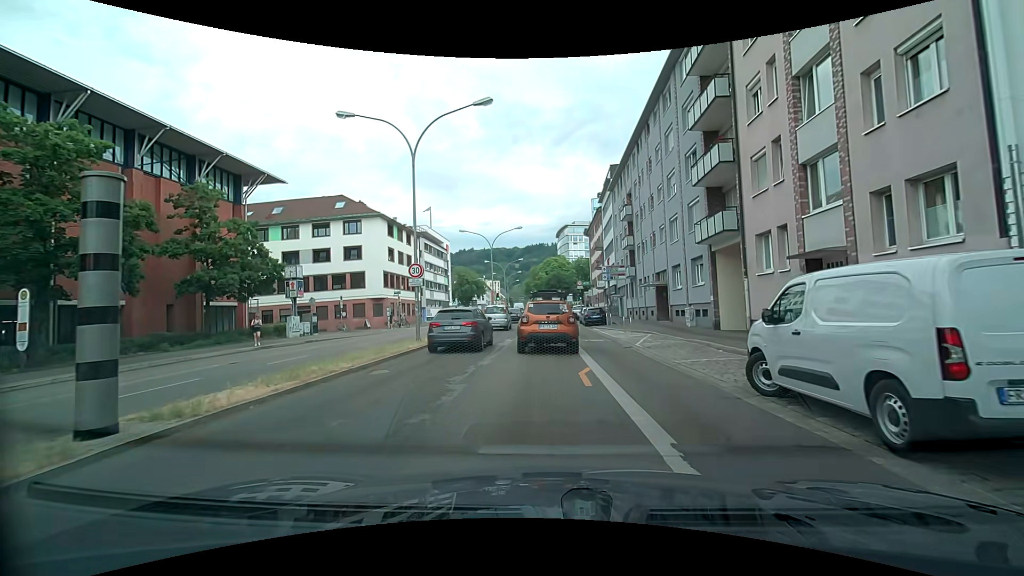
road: primary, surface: asphalt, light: Day
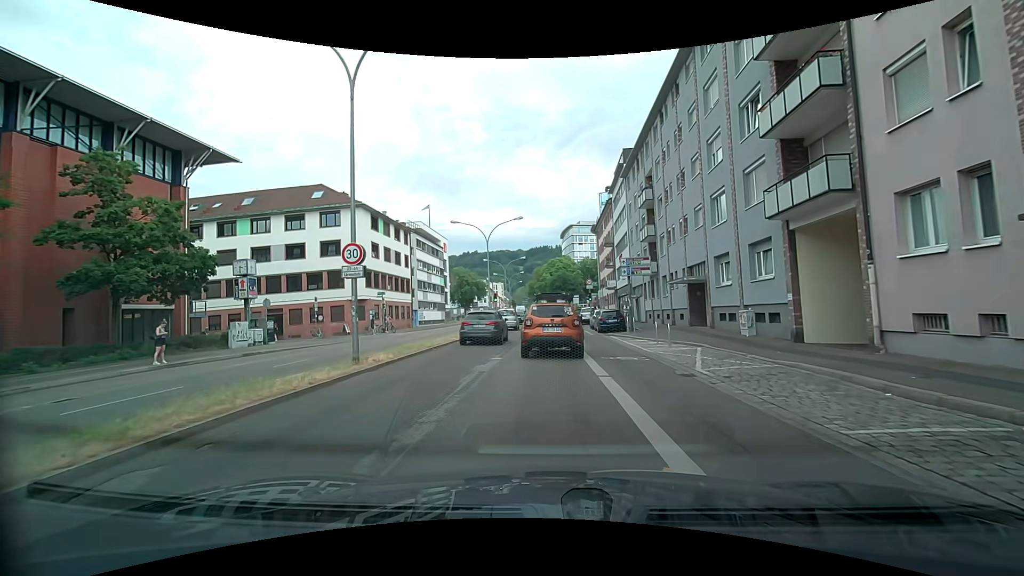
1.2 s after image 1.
(0.0, +7.2) m; 0°
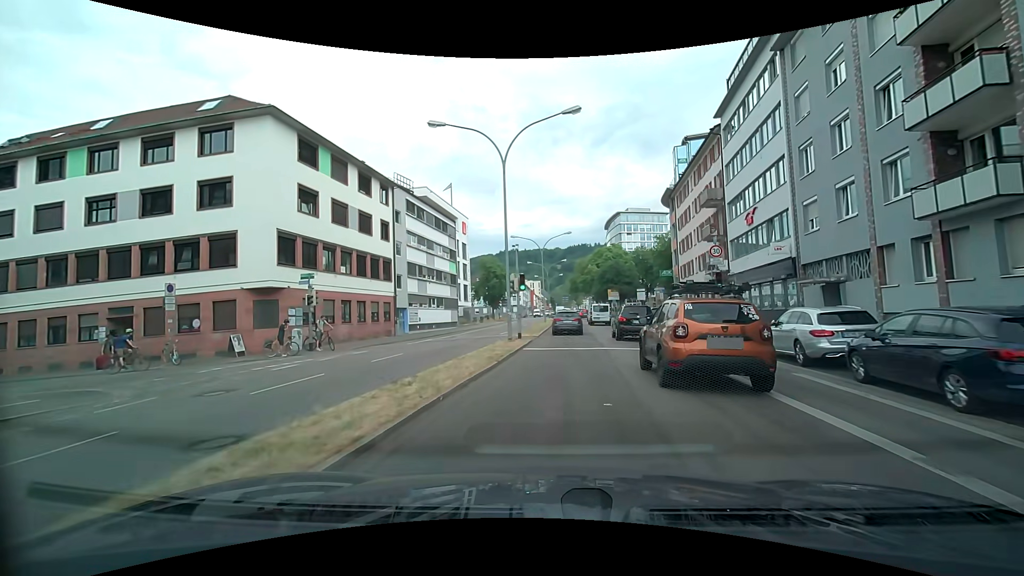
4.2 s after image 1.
(-2.0, +24.6) m; -5°
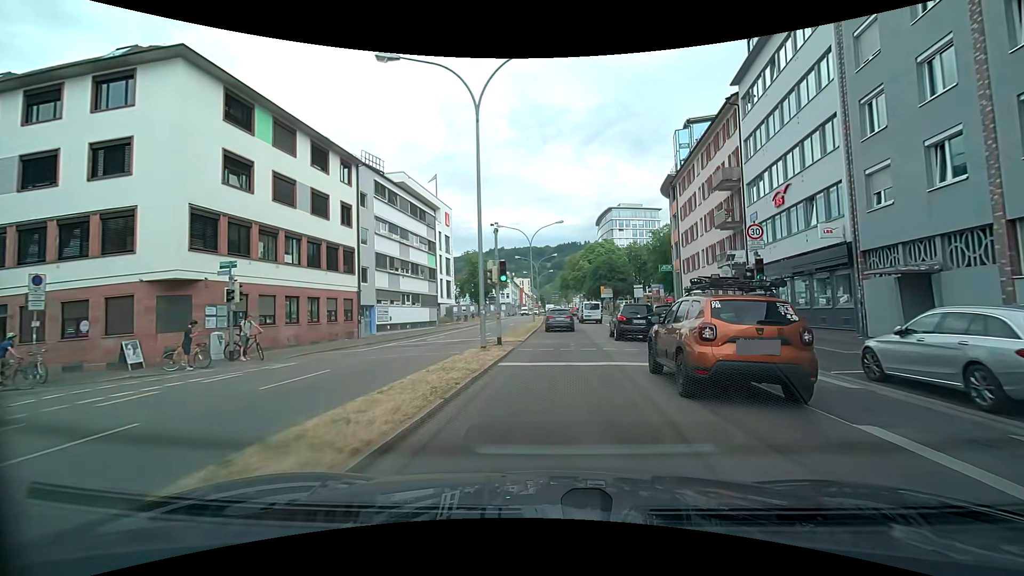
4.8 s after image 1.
(0.0, +5.7) m; +1°
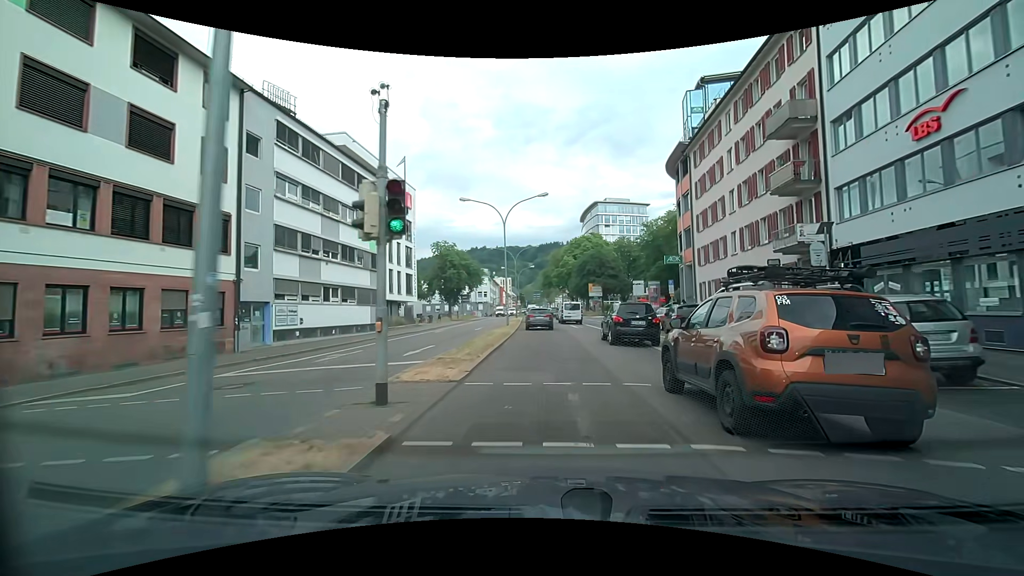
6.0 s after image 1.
(+0.2, +11.8) m; +2°
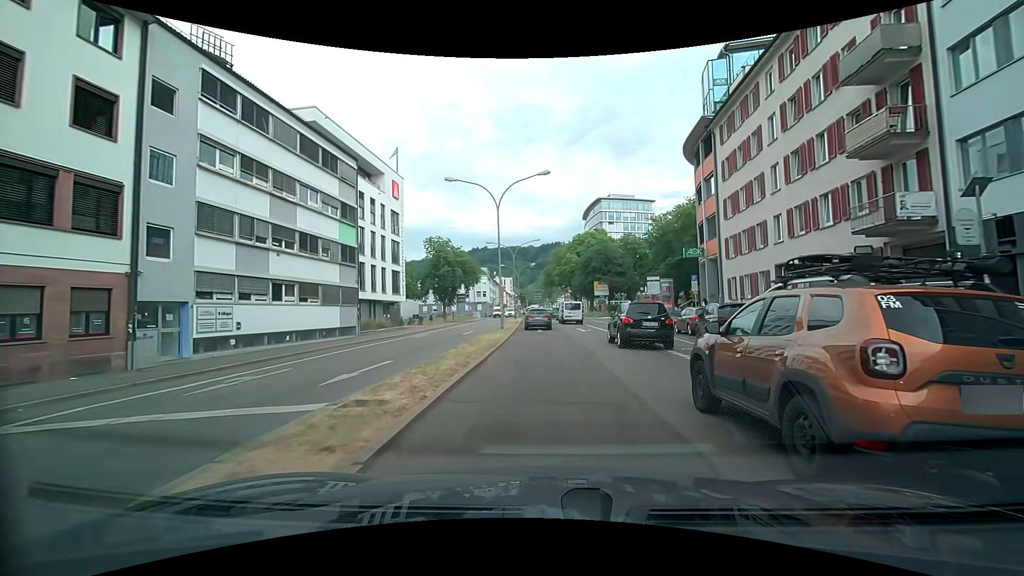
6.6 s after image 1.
(0.0, +6.0) m; 0°
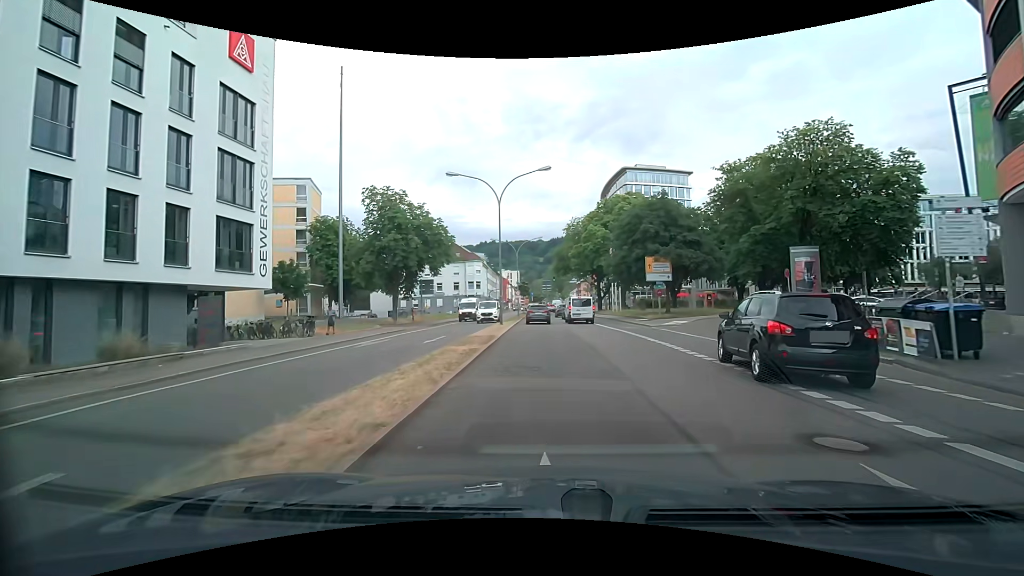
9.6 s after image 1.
(-0.2, +30.3) m; -1°
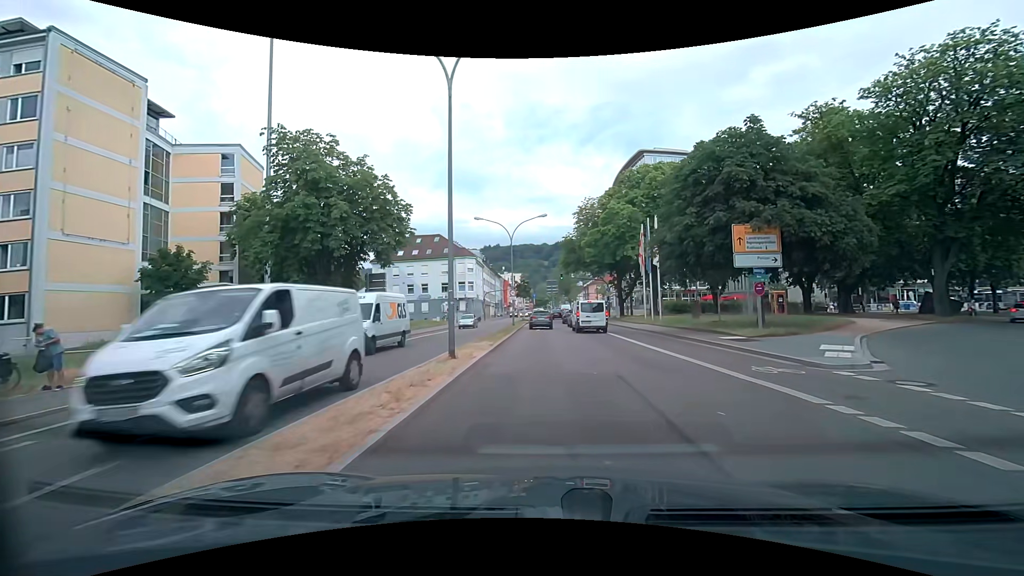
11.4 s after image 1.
(0.0, +17.7) m; 0°
(0, +10) (0, +20) (0, +30) (0, +40) (0, +50) (0, +60) (0, +70) (+2, +80) (+3, +90) (+4, +100) m
